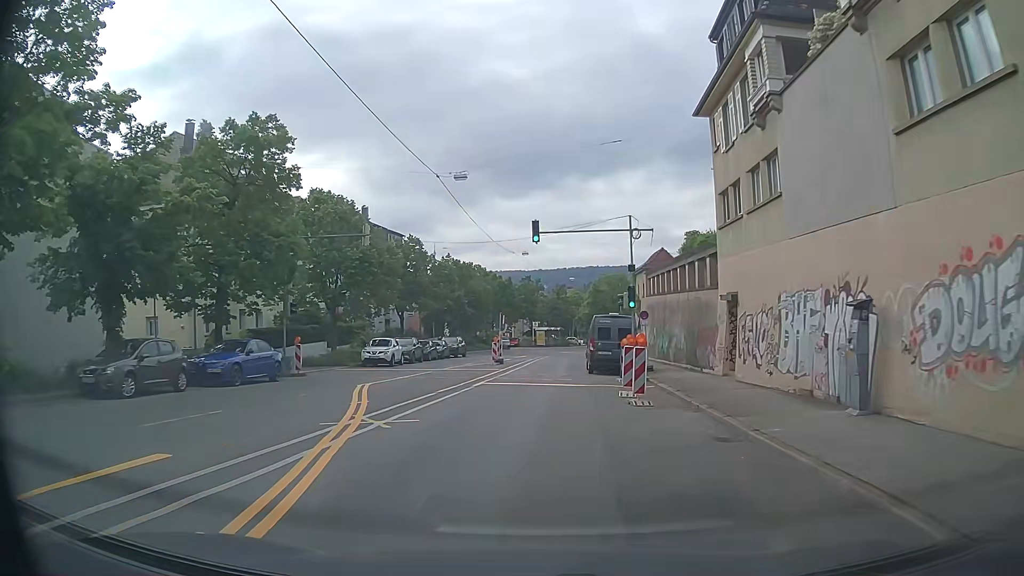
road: secondary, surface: asphalt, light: Day
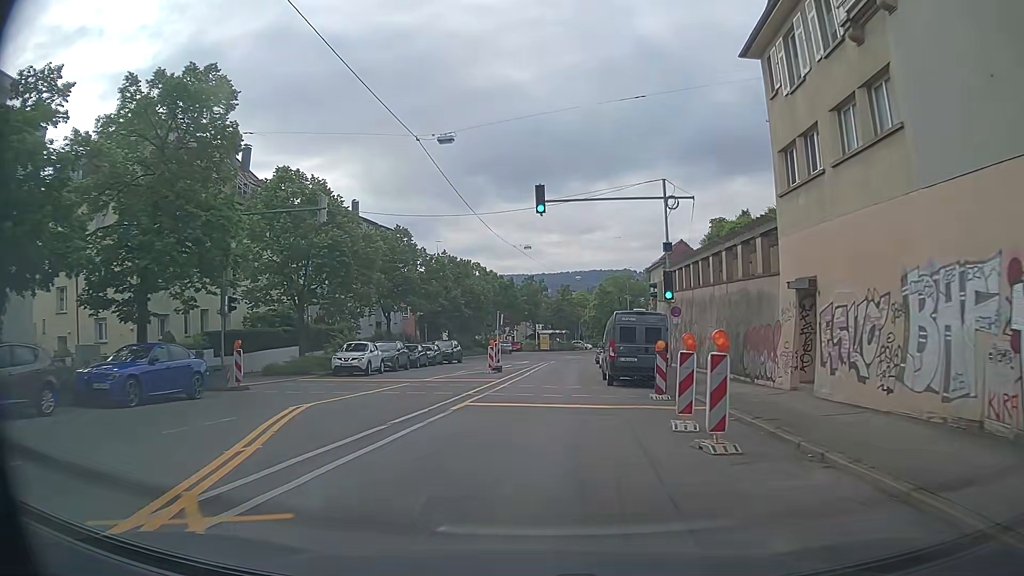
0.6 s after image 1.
(0.0, +6.2) m; 0°
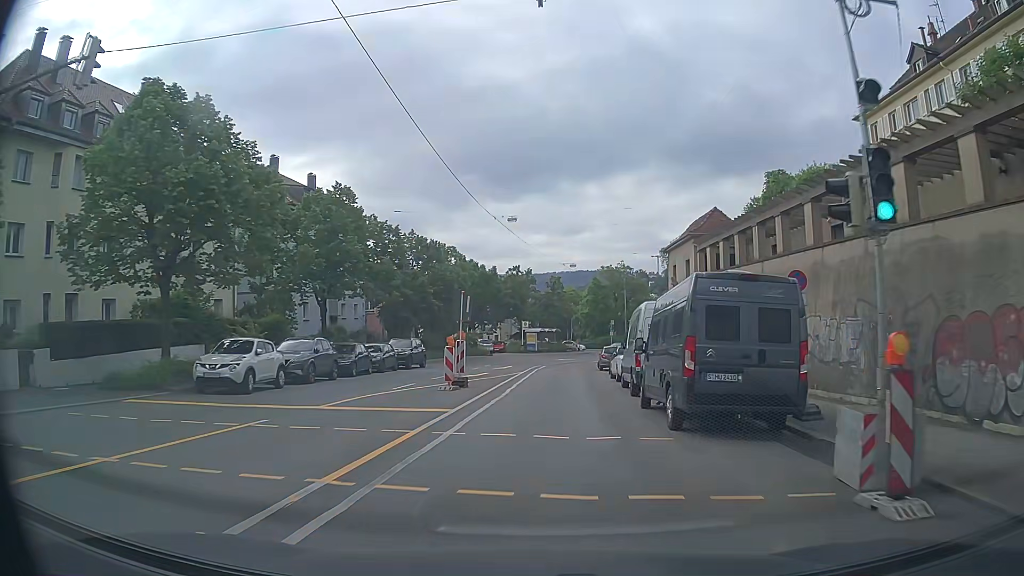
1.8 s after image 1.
(-0.2, +12.3) m; 0°
(0, +10) (+1, +20) (+1, +30) (+2, +40) (+3, +50) (+6, +59) (+11, +68) (+17, +76) (+24, +83) (+33, +88) m
